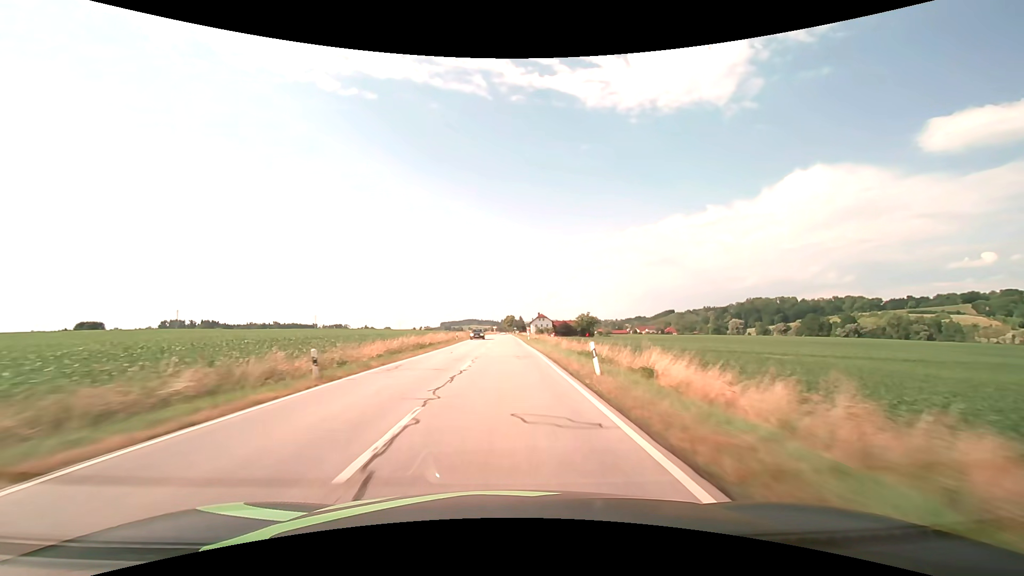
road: secondary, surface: asphalt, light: Day
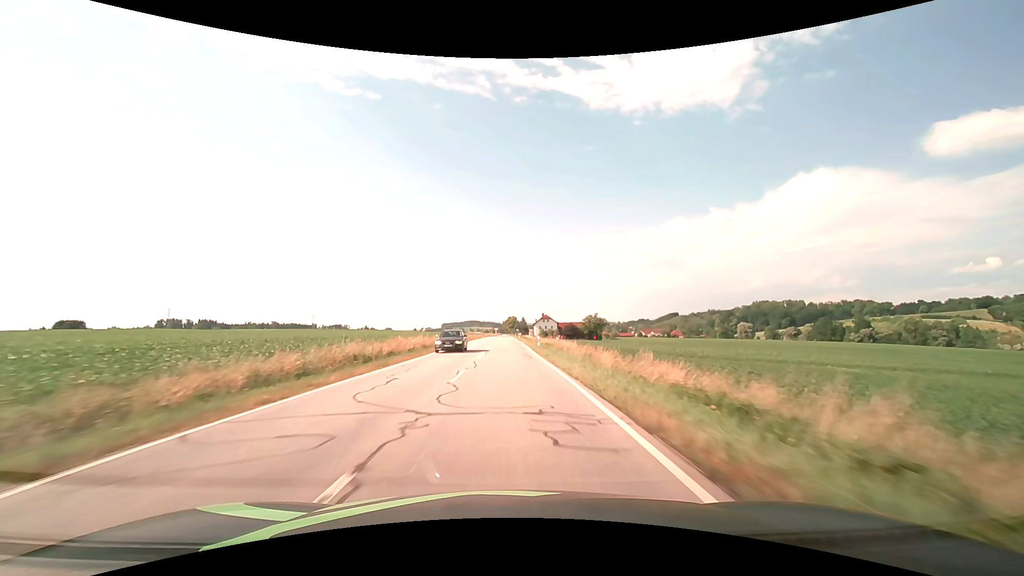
(0.0, +15.6) m; 0°
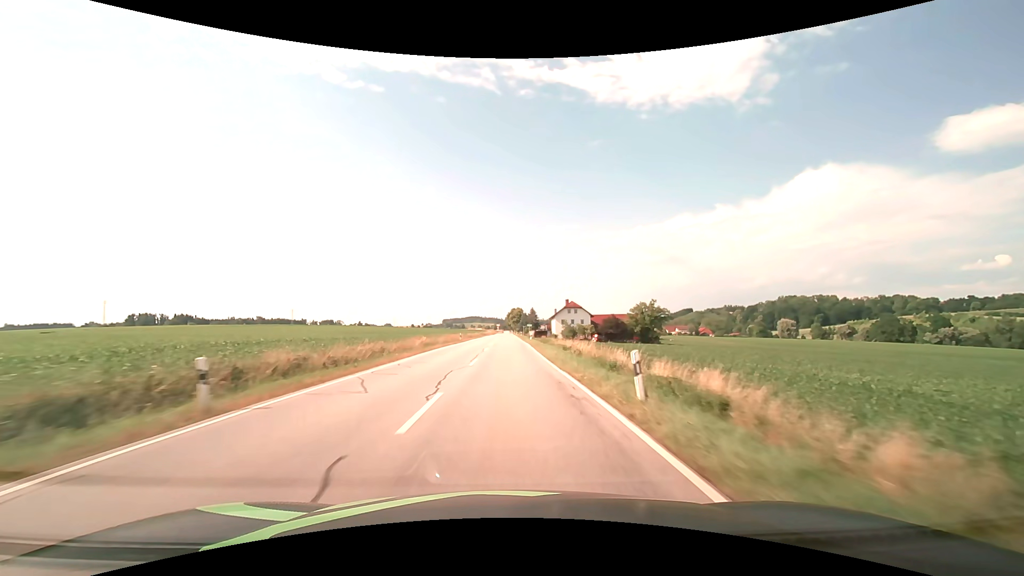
(-0.2, +78.4) m; 0°
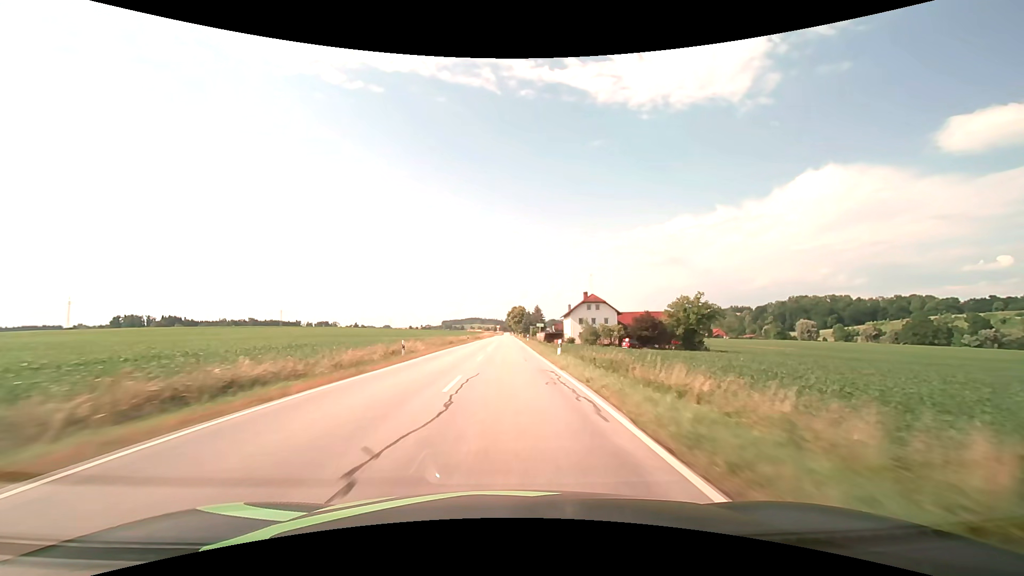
(-0.1, +31.6) m; 0°
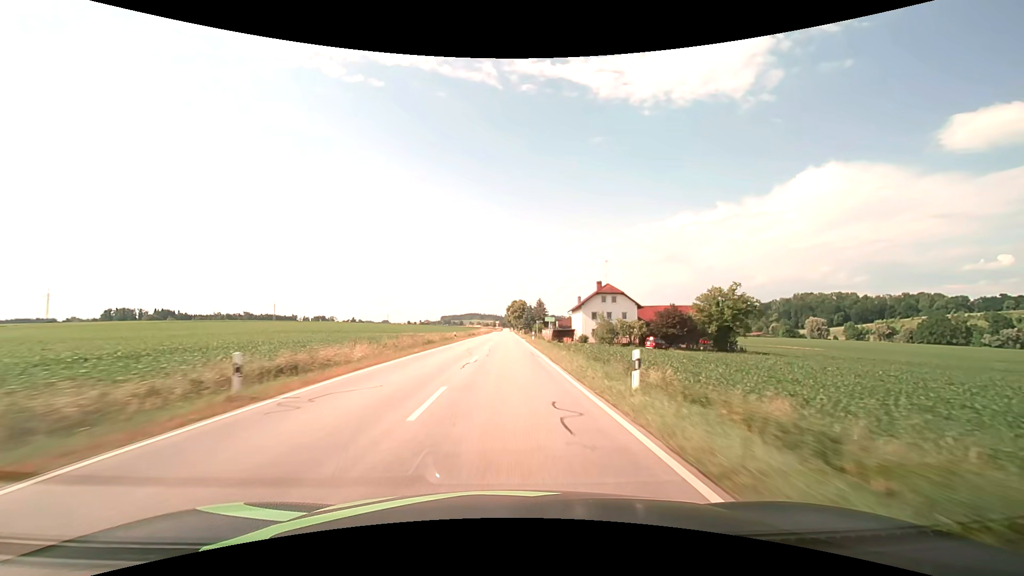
(0.0, +15.8) m; 0°
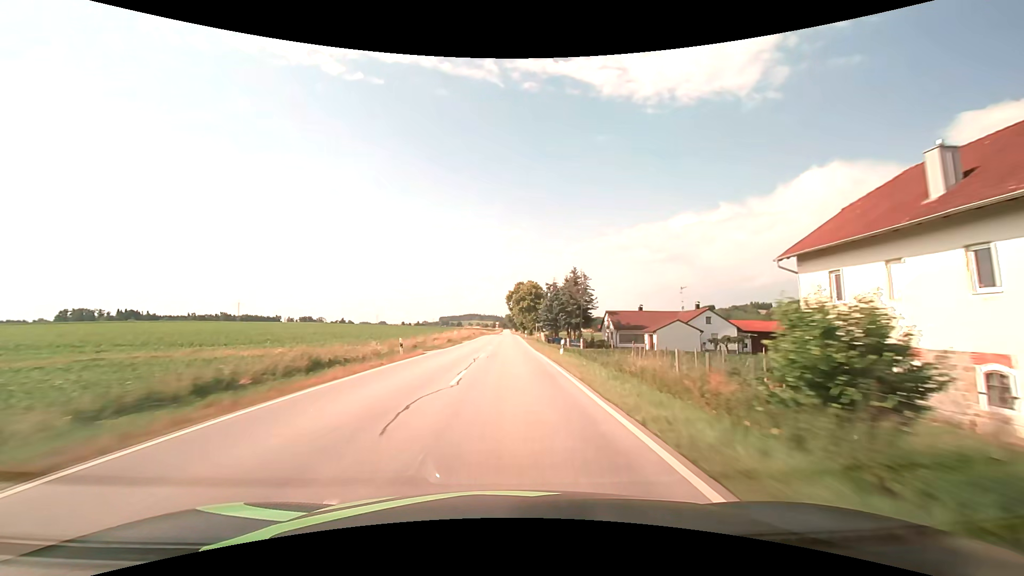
(0.0, +79.1) m; 0°
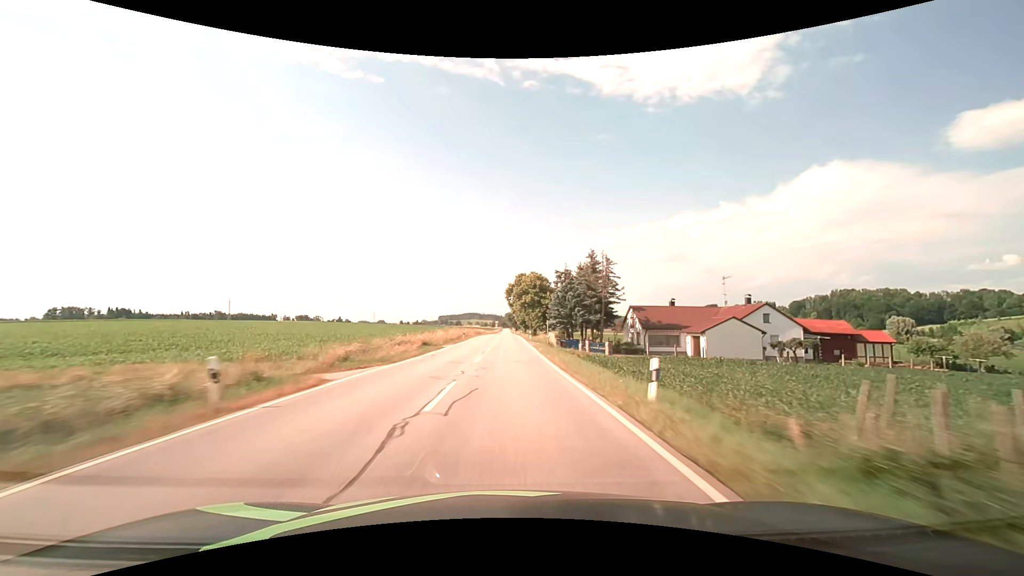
(0.0, +15.8) m; 0°
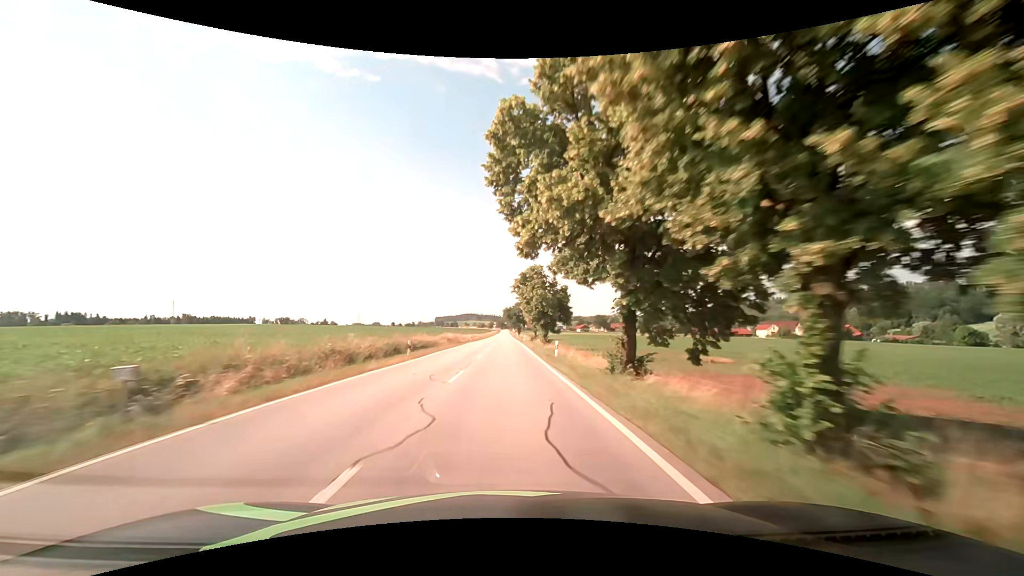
(+0.2, +79.2) m; 0°
(0, +10) (0, +20) (0, +30) (0, +40) (0, +50) (0, +60) (0, +70) (0, +80) (0, +90) (0, +100) m
